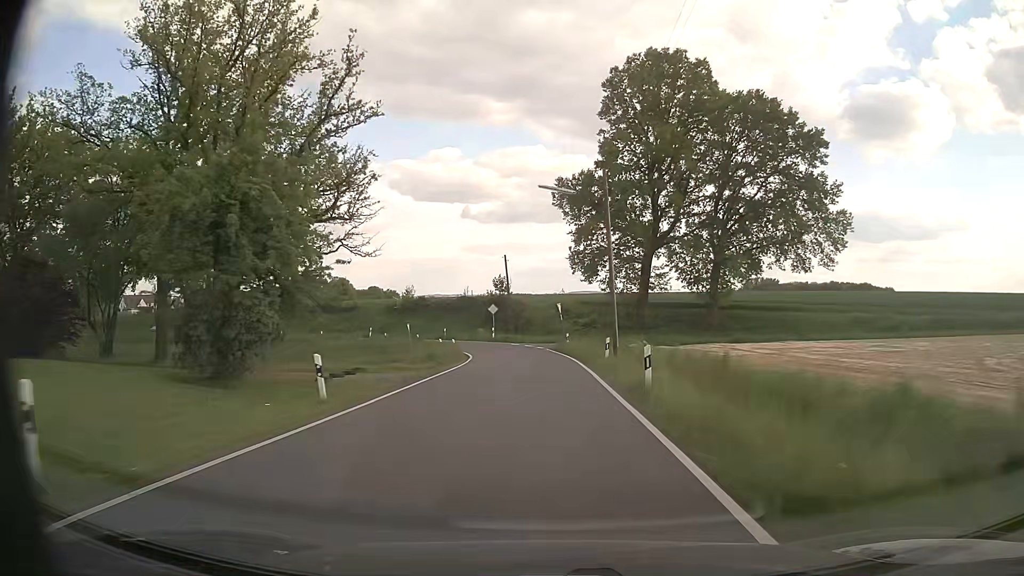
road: tertiary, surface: asphalt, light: Day
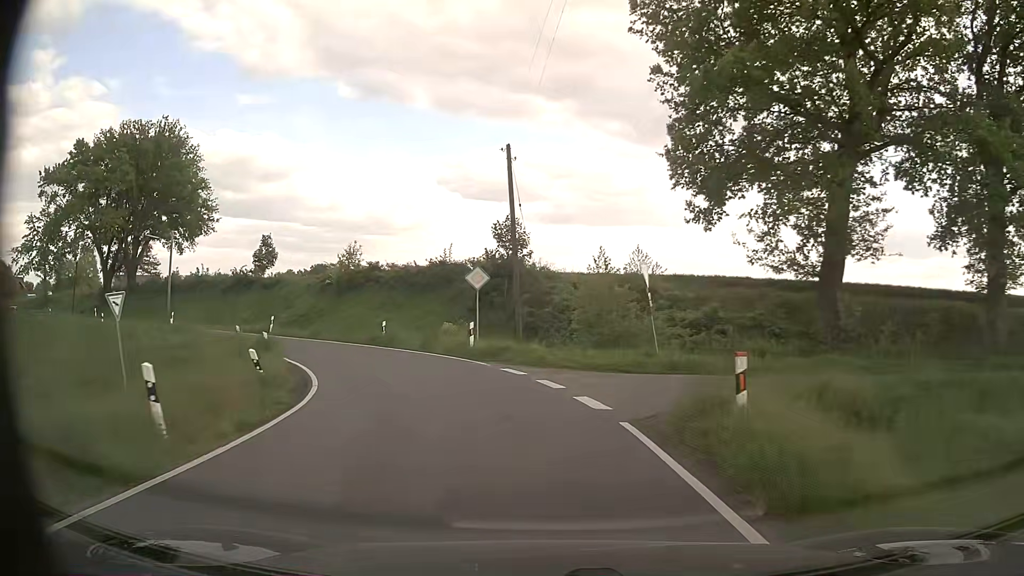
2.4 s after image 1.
(-0.4, +33.3) m; -3°
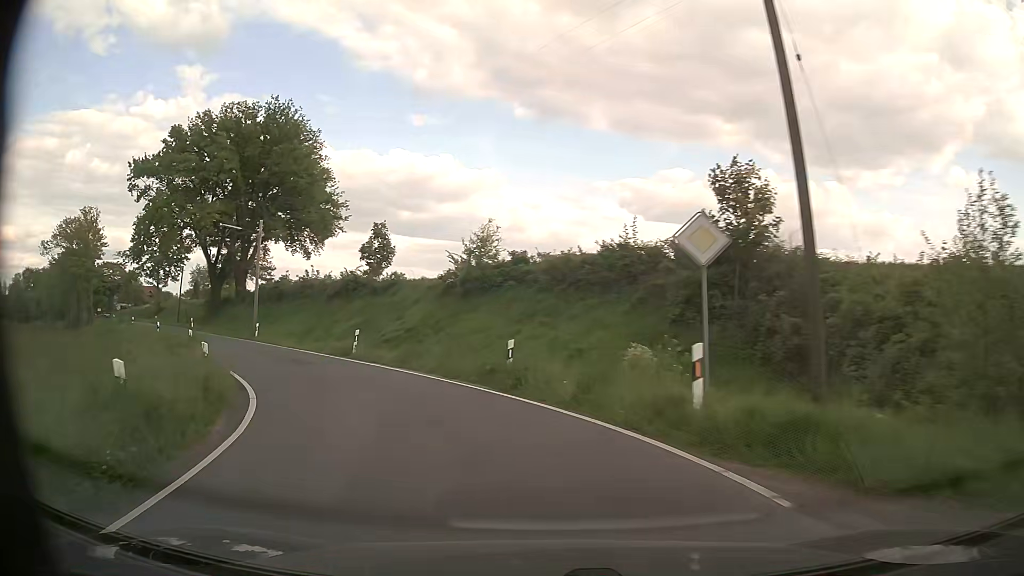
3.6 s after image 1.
(-1.6, +13.9) m; -15°
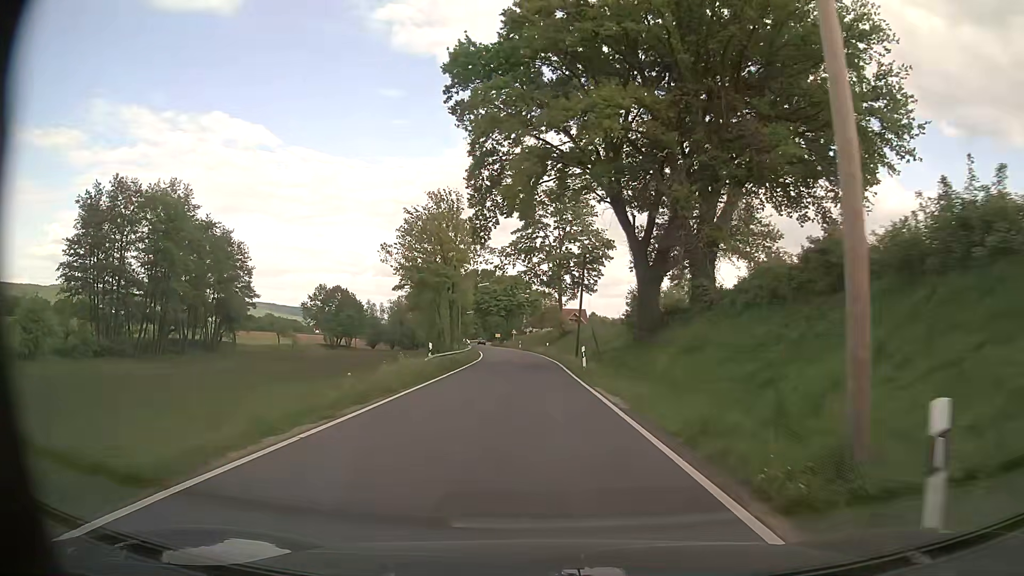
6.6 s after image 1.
(-16.5, +34.1) m; -40°
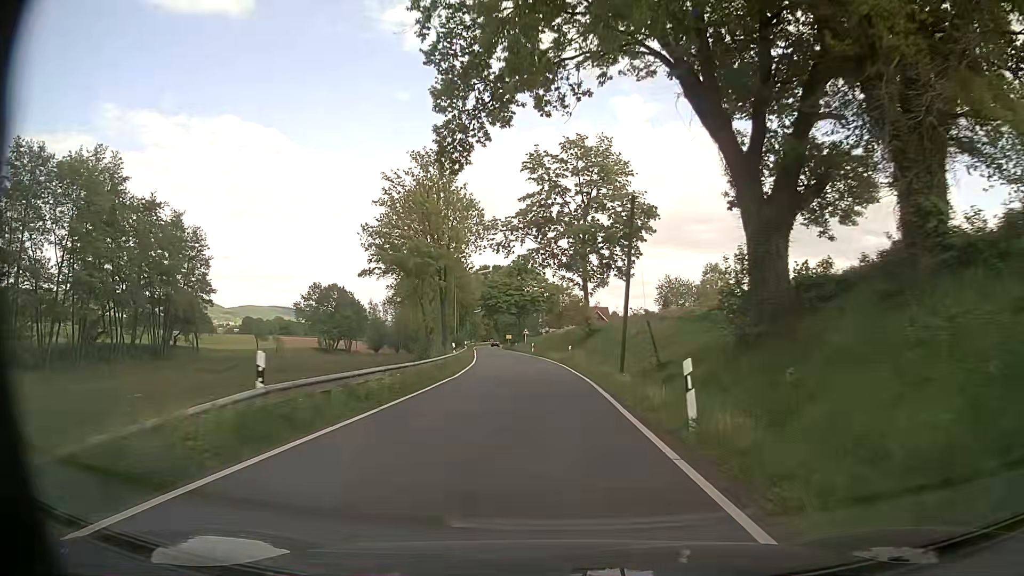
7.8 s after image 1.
(-0.2, +18.3) m; -1°
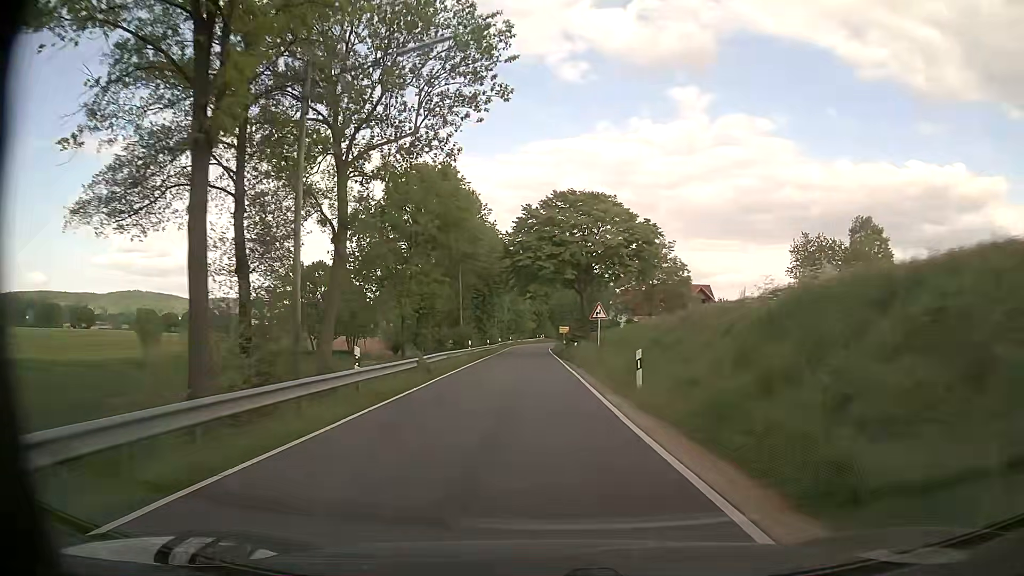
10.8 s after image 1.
(-2.0, +50.8) m; -5°
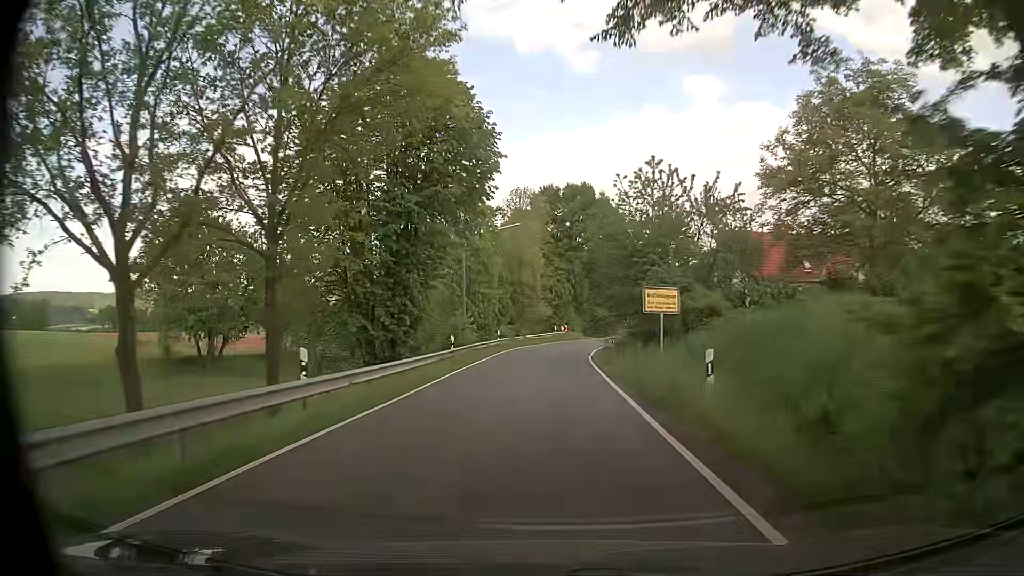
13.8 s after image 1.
(-0.9, +48.6) m; -2°
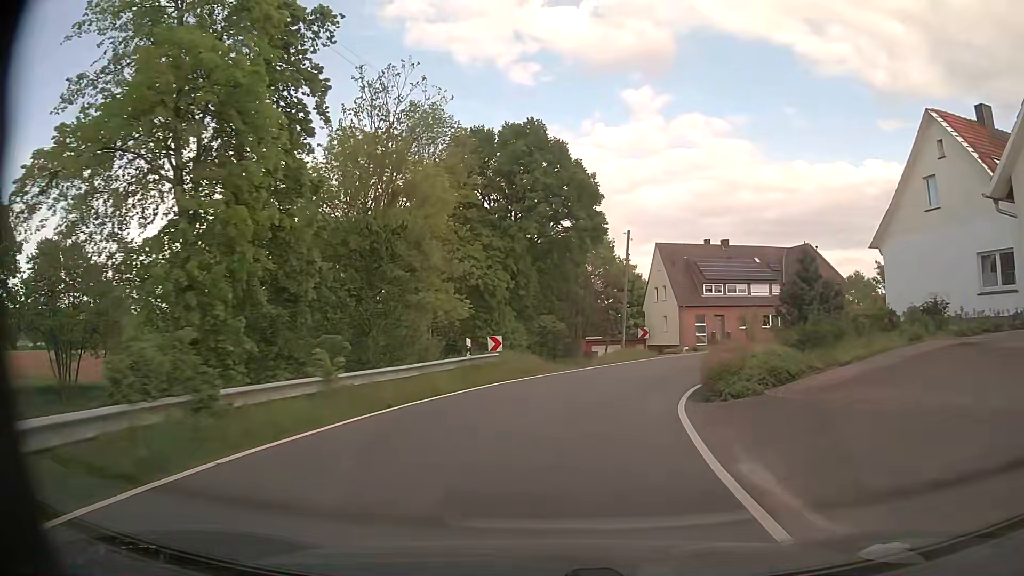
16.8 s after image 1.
(+1.0, +38.0) m; +5°
